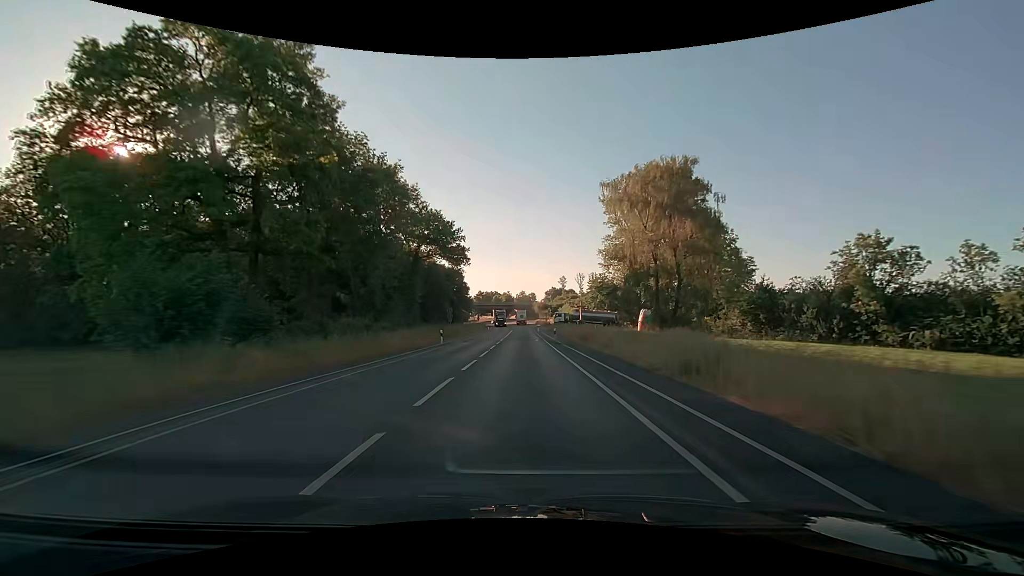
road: secondary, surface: asphalt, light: Day
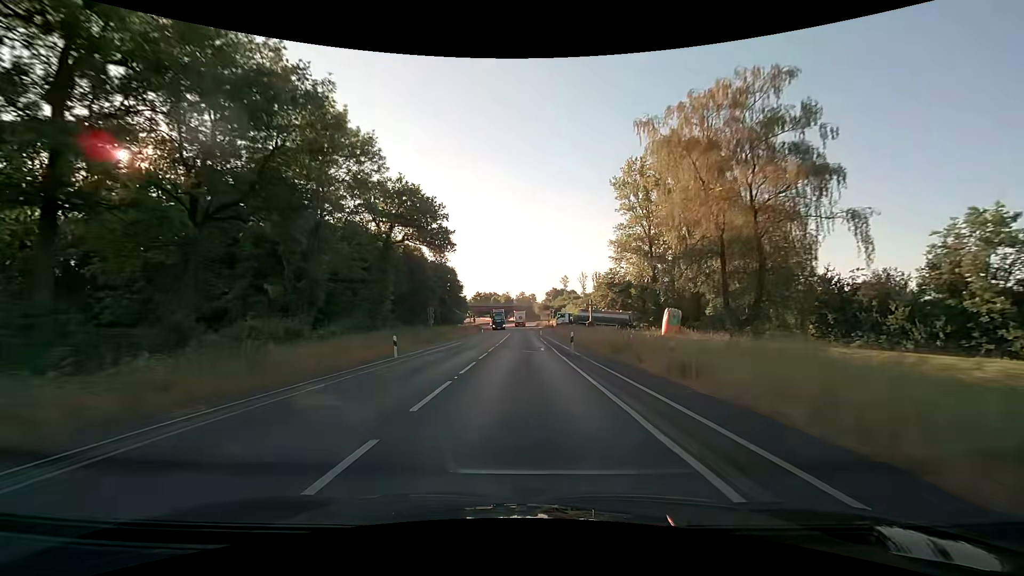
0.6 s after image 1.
(0.0, +12.5) m; 0°
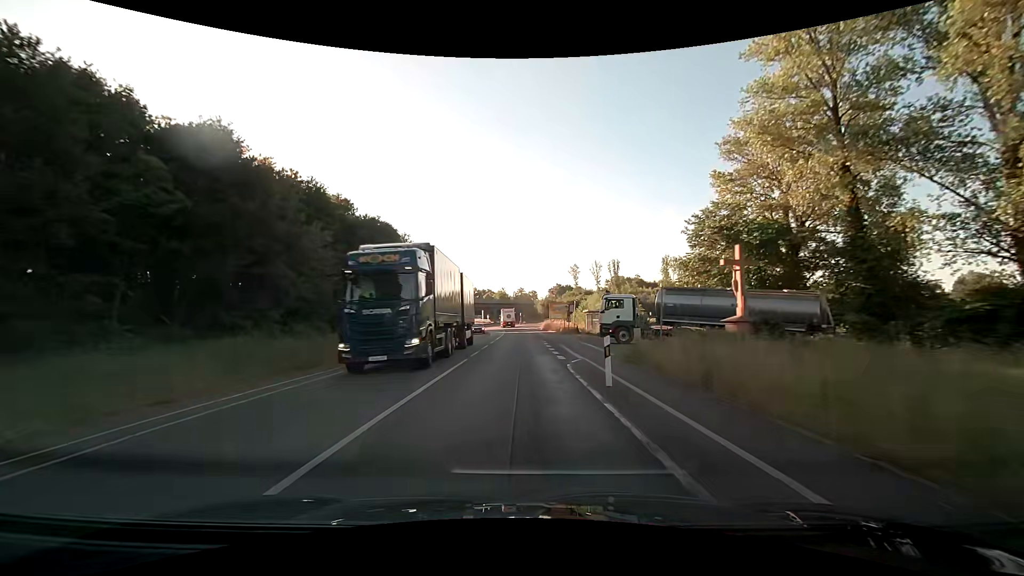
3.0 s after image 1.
(+0.2, +48.7) m; 0°
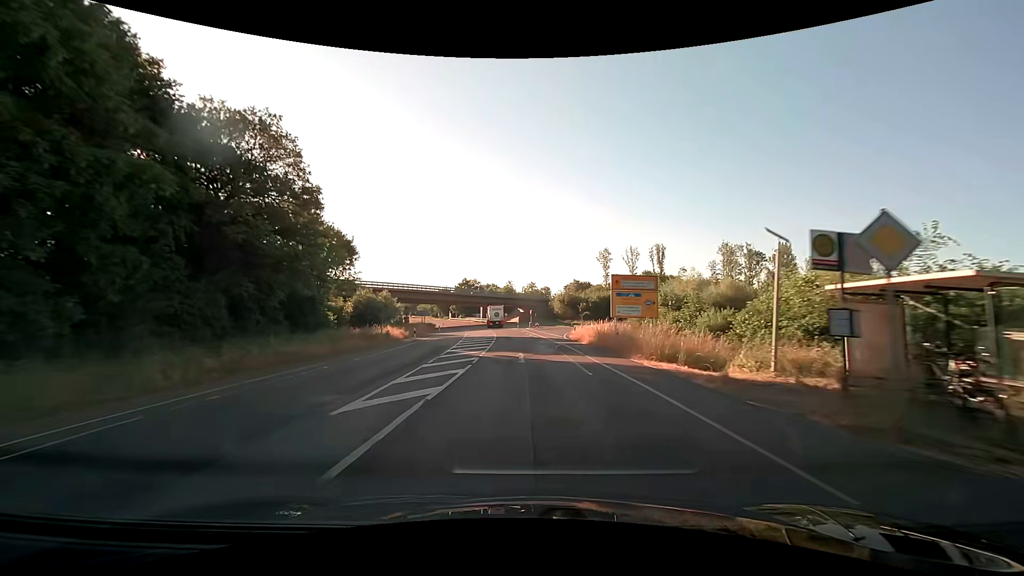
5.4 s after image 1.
(-0.6, +45.0) m; -1°
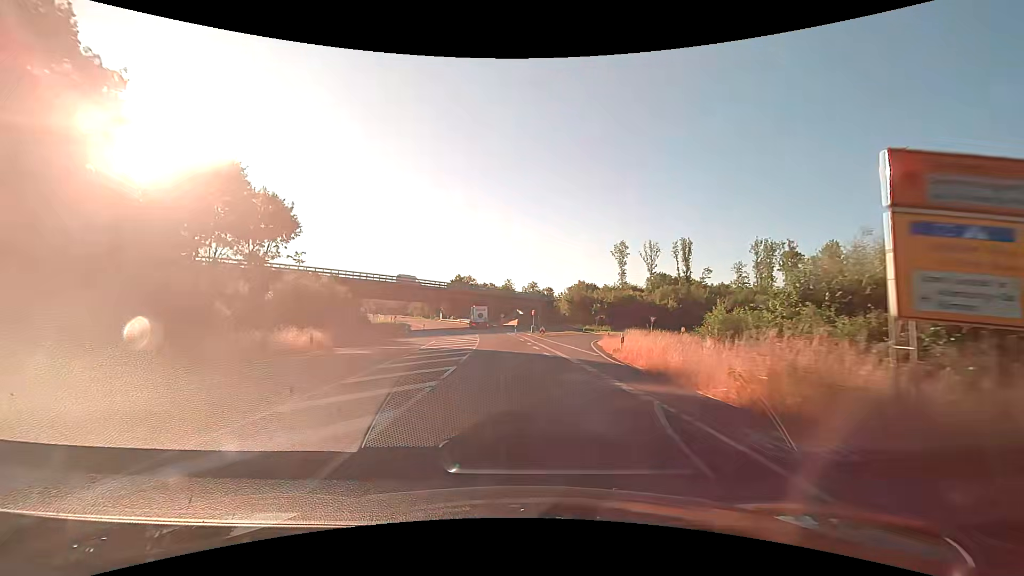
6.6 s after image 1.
(0.0, +20.3) m; 0°
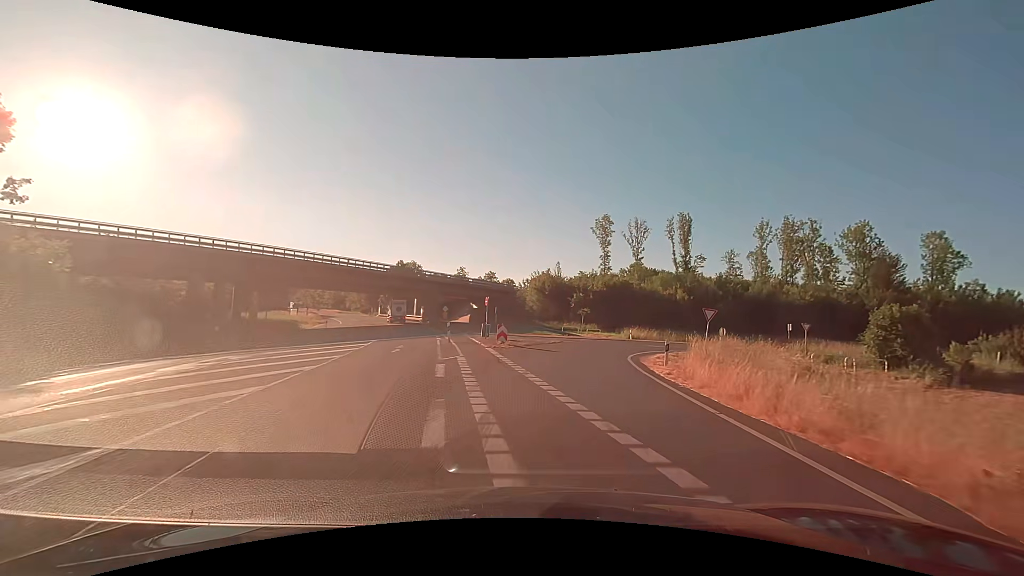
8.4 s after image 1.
(+0.7, +26.6) m; +5°
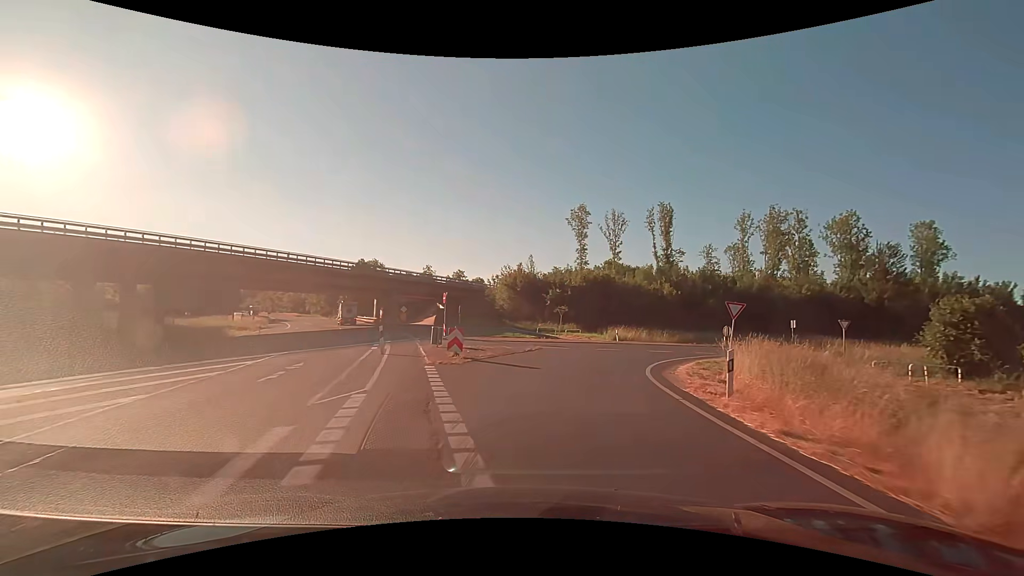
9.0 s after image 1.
(+0.2, +7.7) m; +3°
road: trunk_link
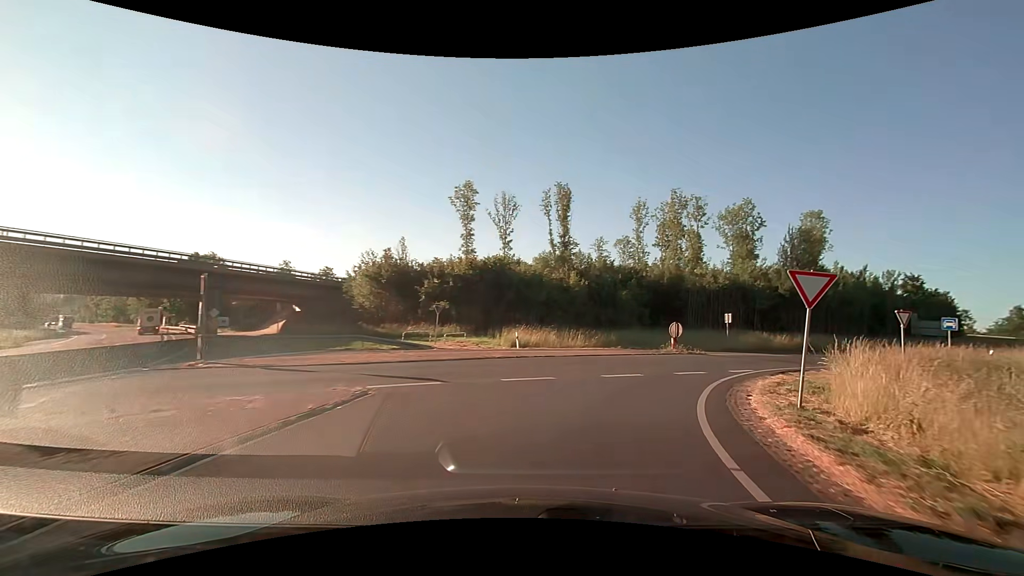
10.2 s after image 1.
(+1.2, +13.8) m; +12°
(+1, +10) (+6, +19) (+13, +26) (+21, +32) (+29, +37) (+38, +43) (+46, +48) (+55, +53) (+63, +59) (+71, +65) m
